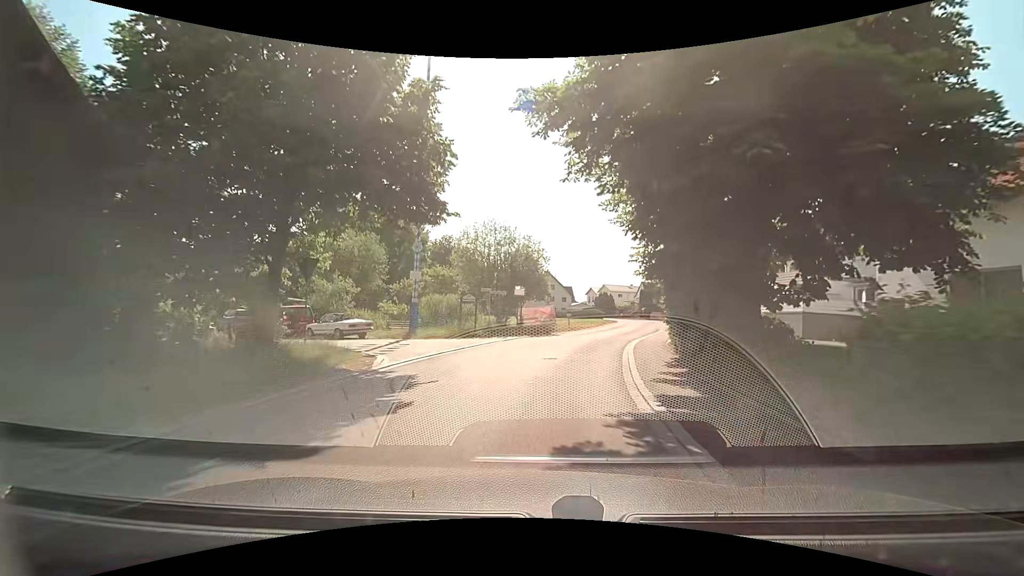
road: tertiary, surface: asphalt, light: Day
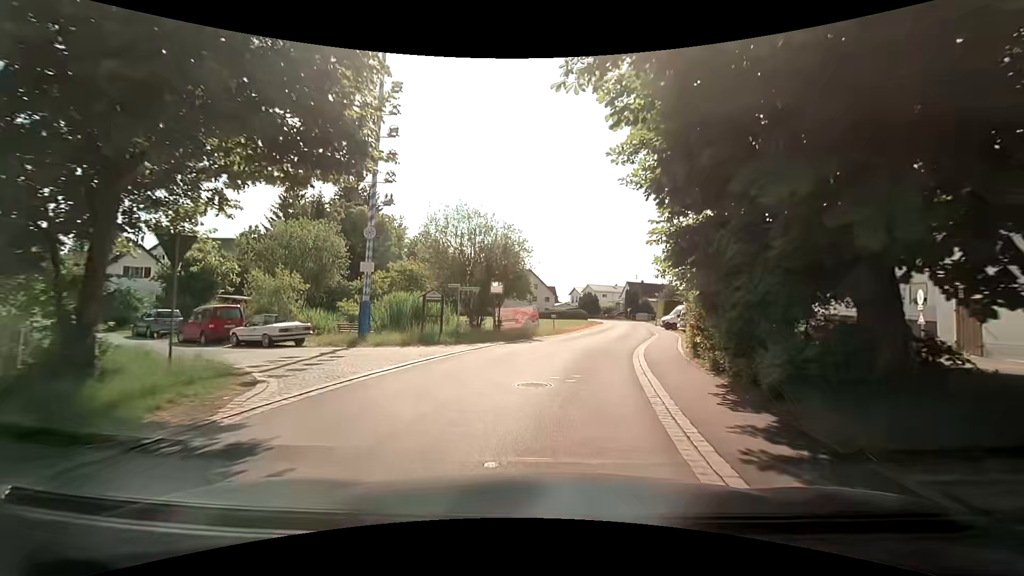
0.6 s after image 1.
(+0.1, +5.0) m; +2°
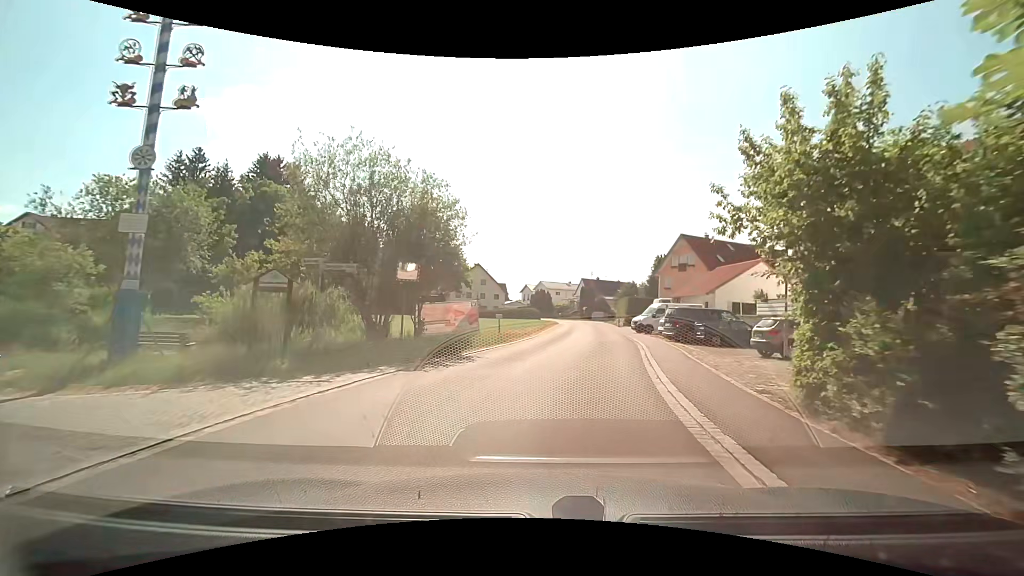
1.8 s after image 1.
(+0.4, +10.2) m; +5°
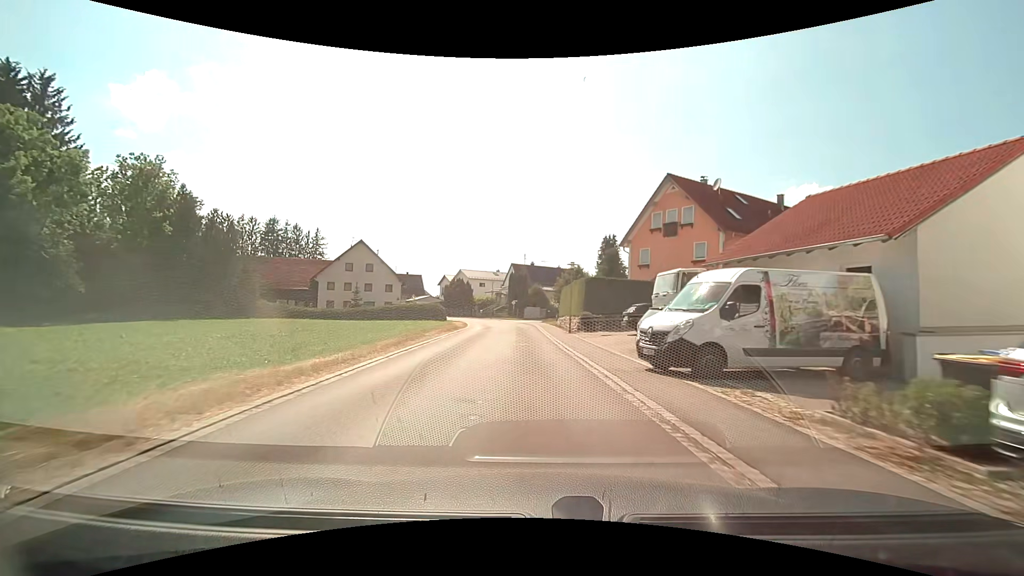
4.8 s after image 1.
(+3.6, +29.1) m; +7°
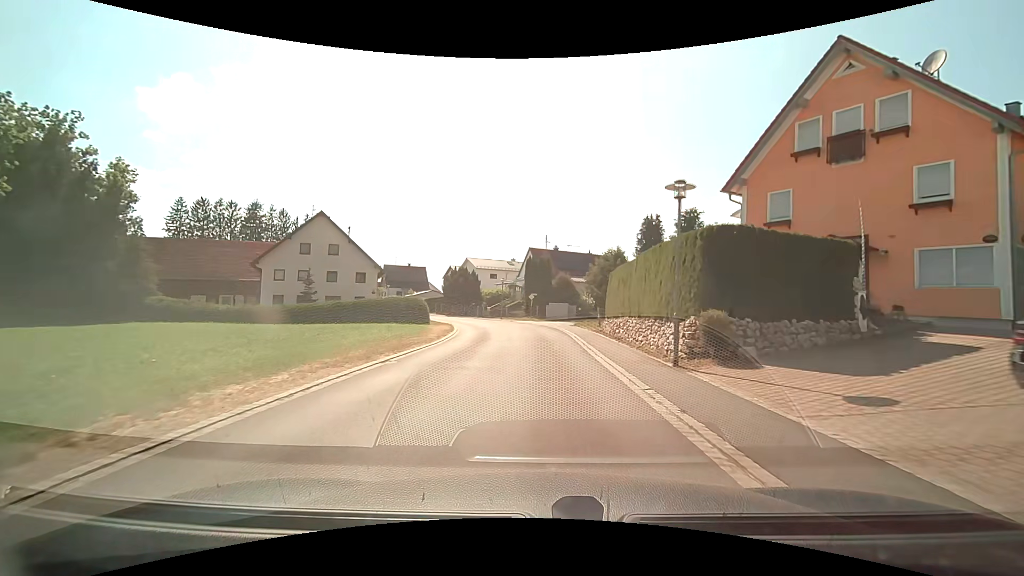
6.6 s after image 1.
(-0.7, +19.1) m; -2°
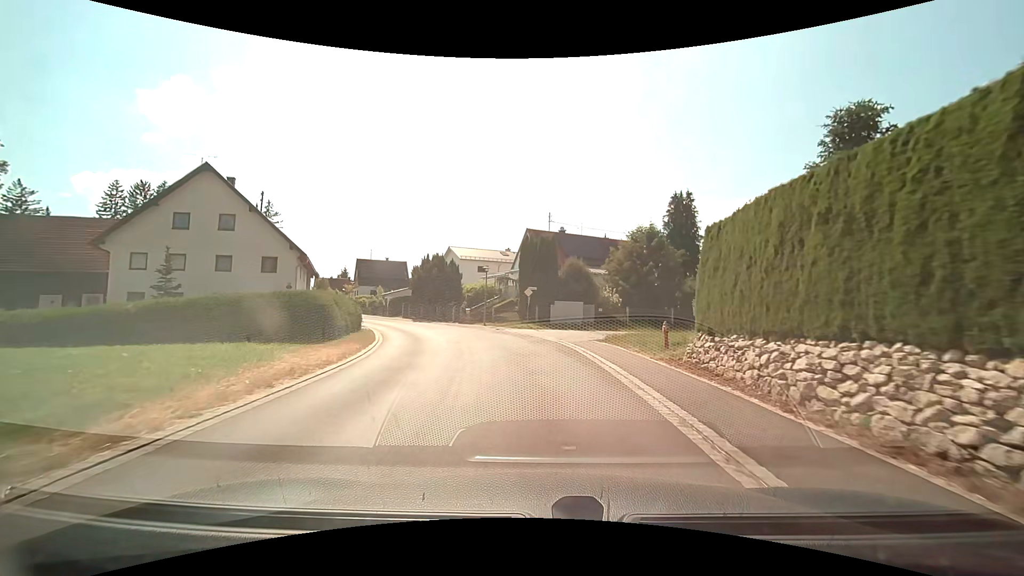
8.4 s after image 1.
(0.0, +17.1) m; 0°
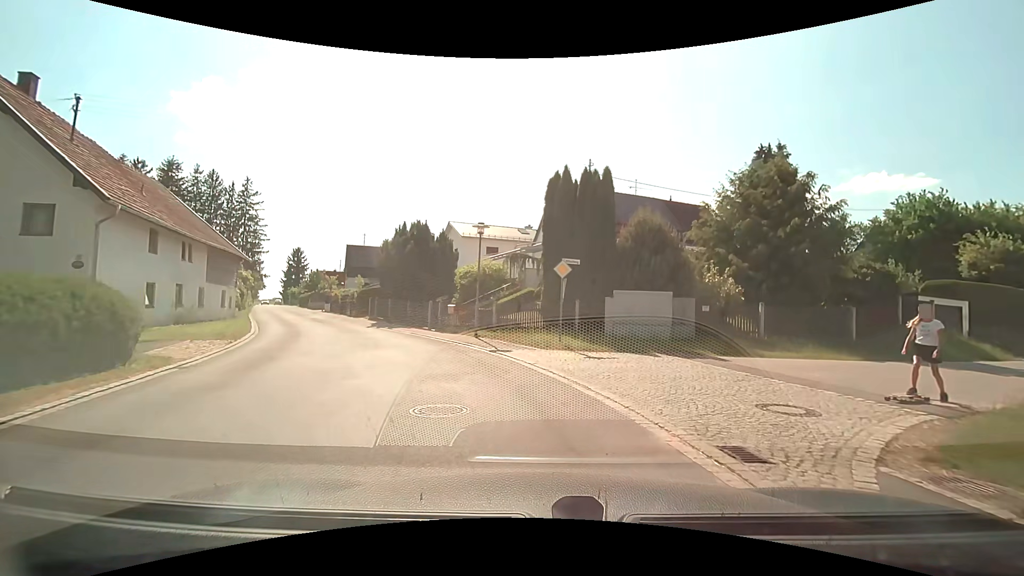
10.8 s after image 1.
(-0.5, +17.1) m; -3°
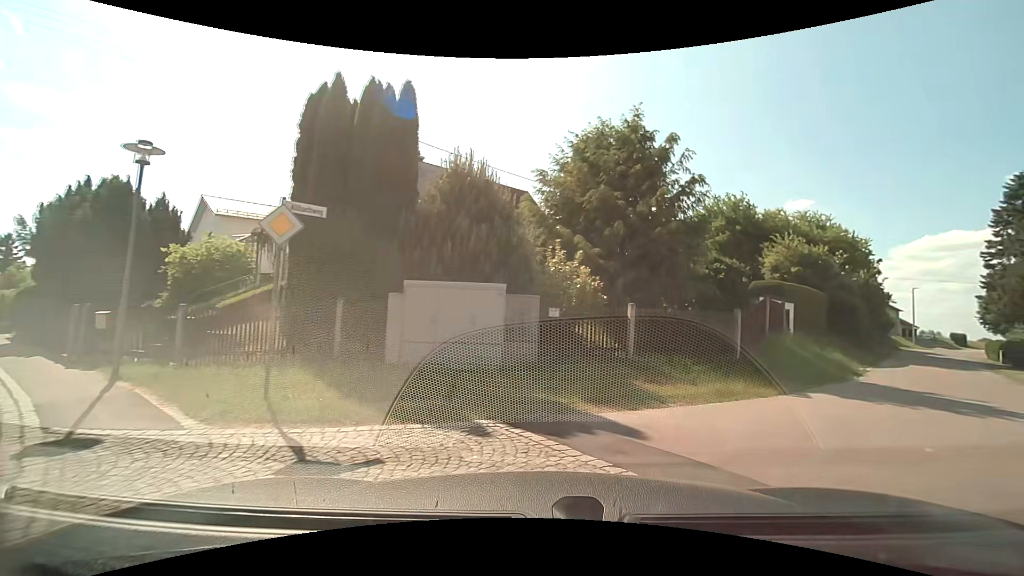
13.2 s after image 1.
(+1.0, +8.1) m; +23°
